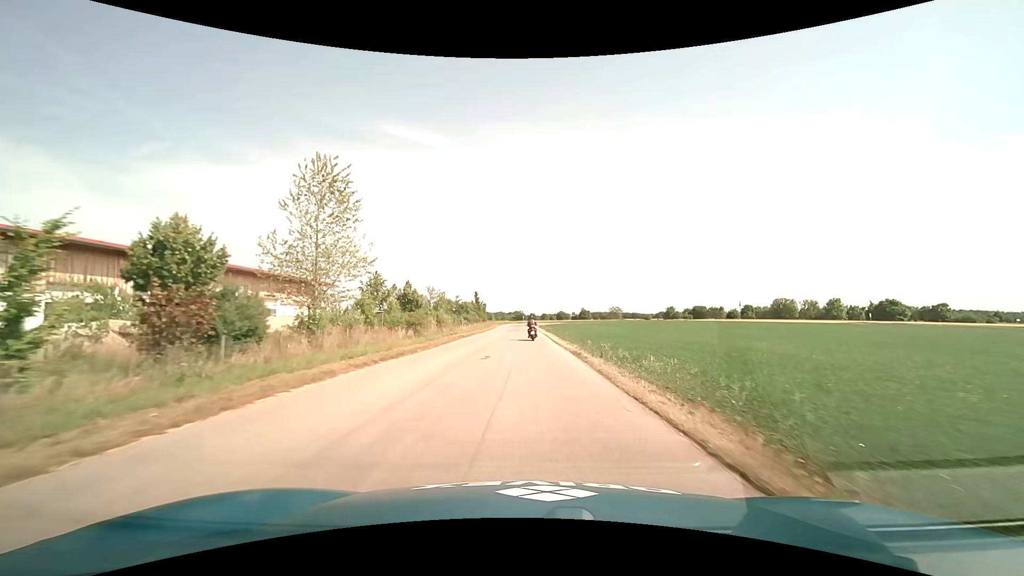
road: service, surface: asphalt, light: Day
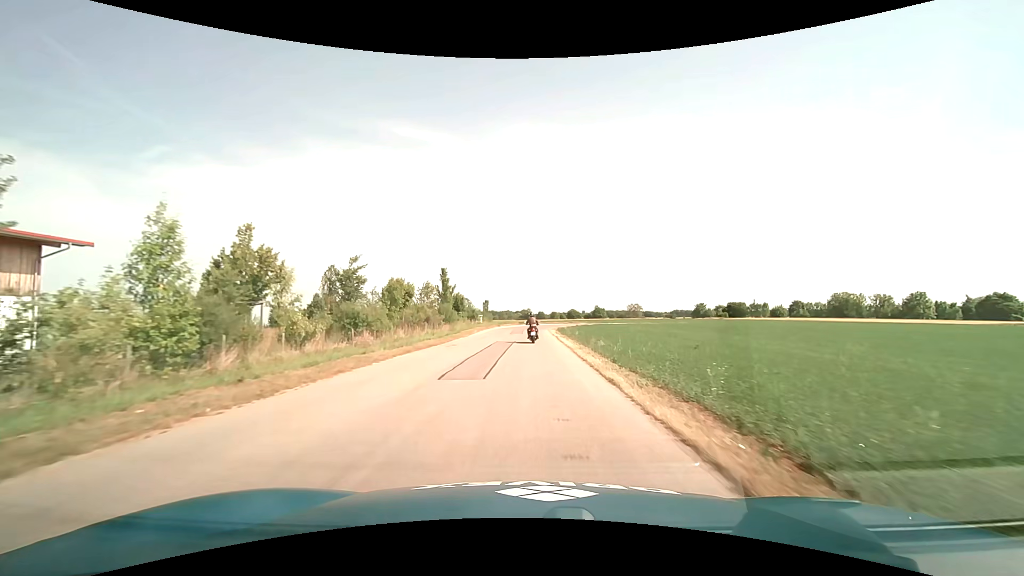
(-0.2, +46.4) m; -1°
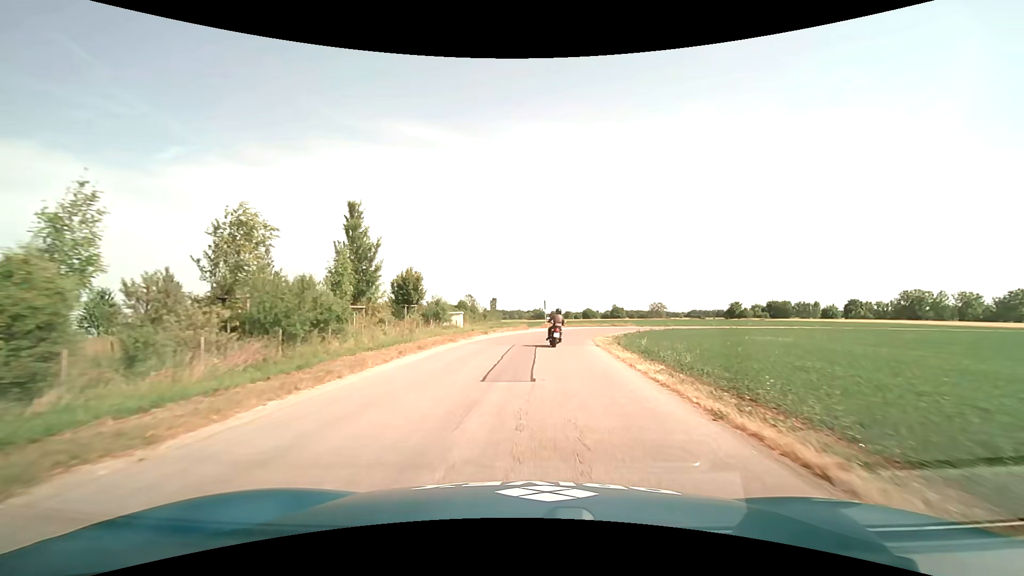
(-0.4, +32.9) m; -1°
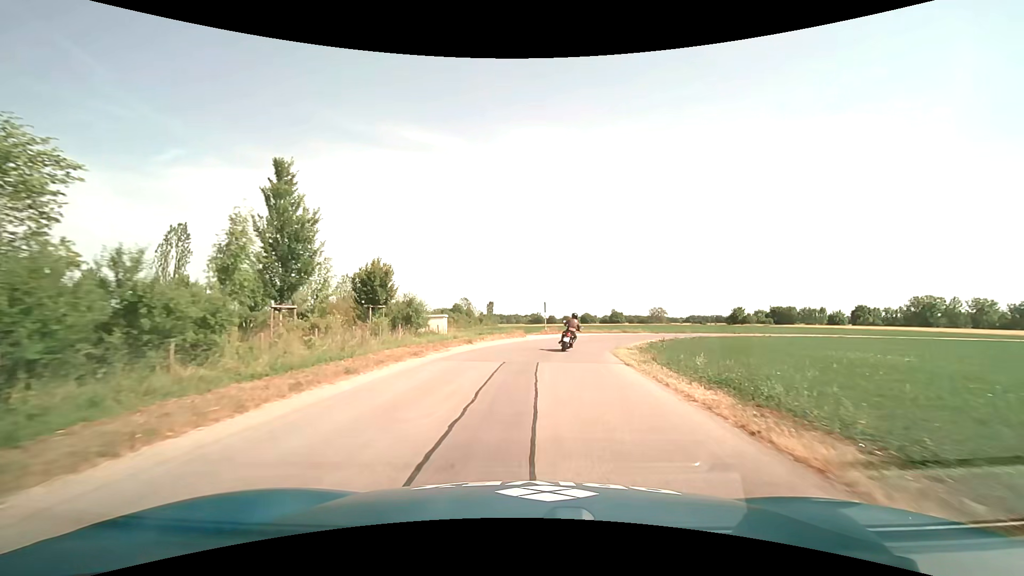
(0.0, +7.3) m; 0°
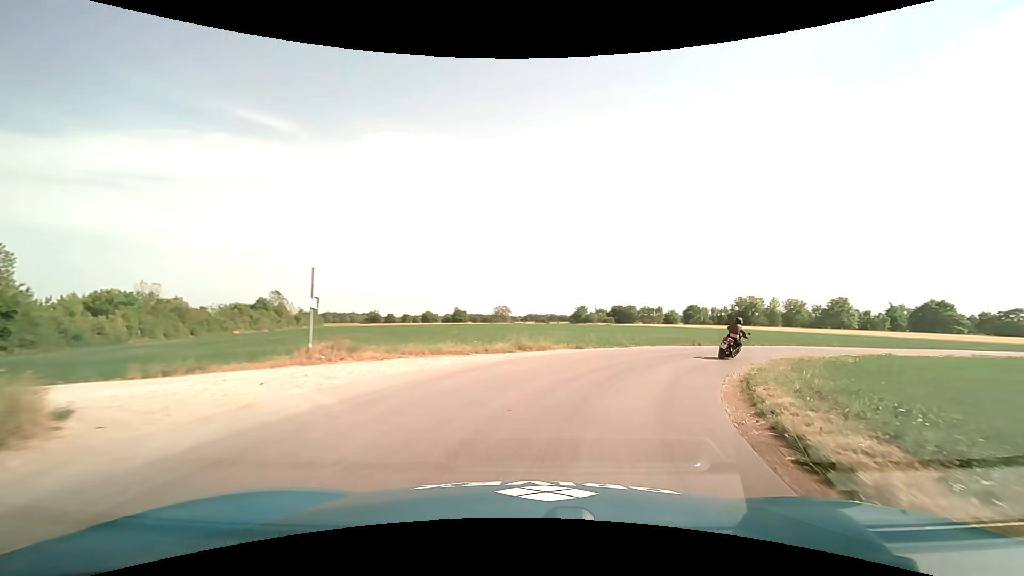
(+2.6, +27.9) m; +17°
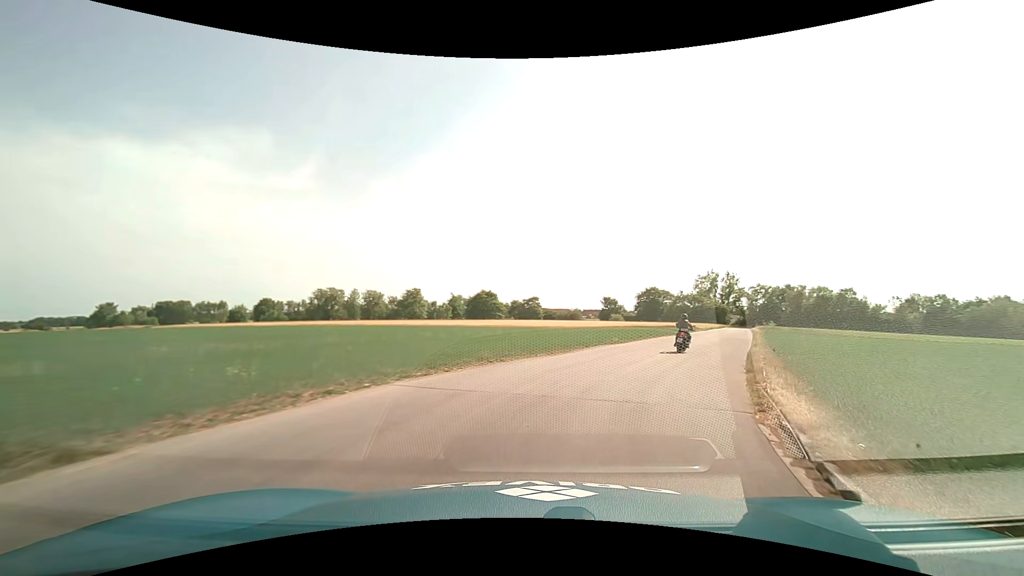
(+10.4, +24.9) m; +45°
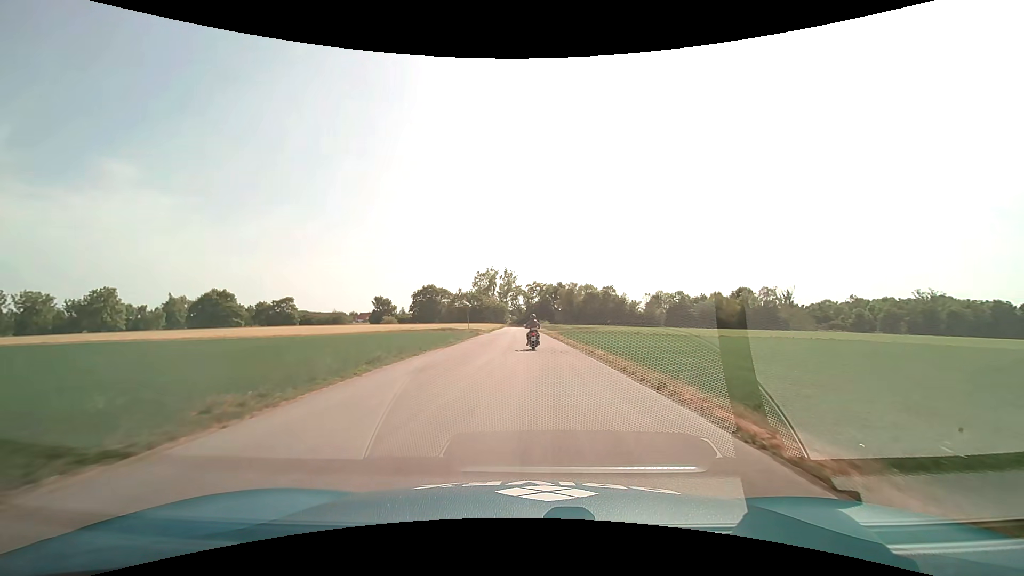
(+5.8, +21.3) m; +26°
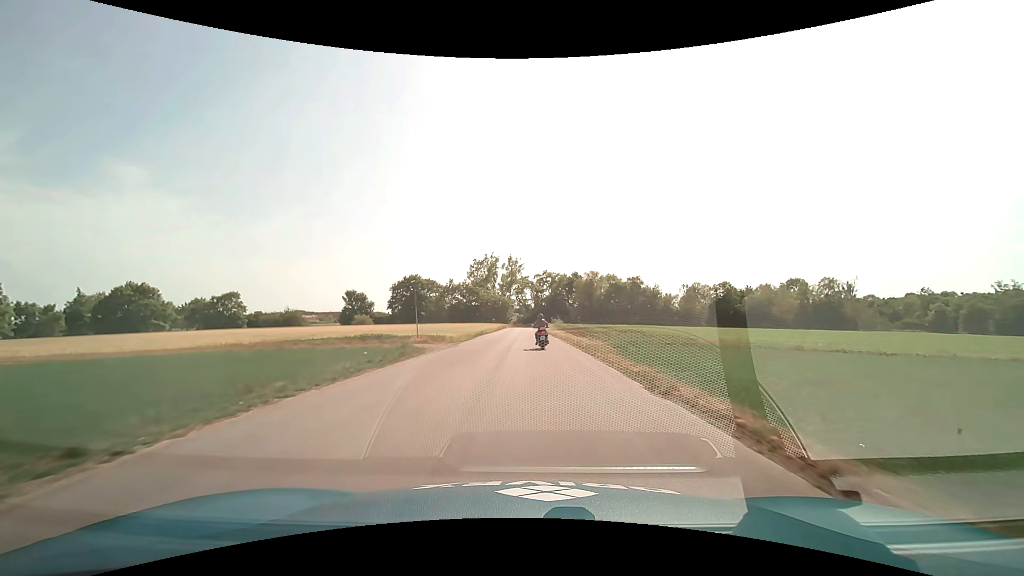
(-0.3, +31.8) m; -1°
(0, +10) (0, +20) (0, +30) (0, +40) (0, +50) (0, +60) (0, +70) (0, +80) (0, +90) (-1, +100) m
